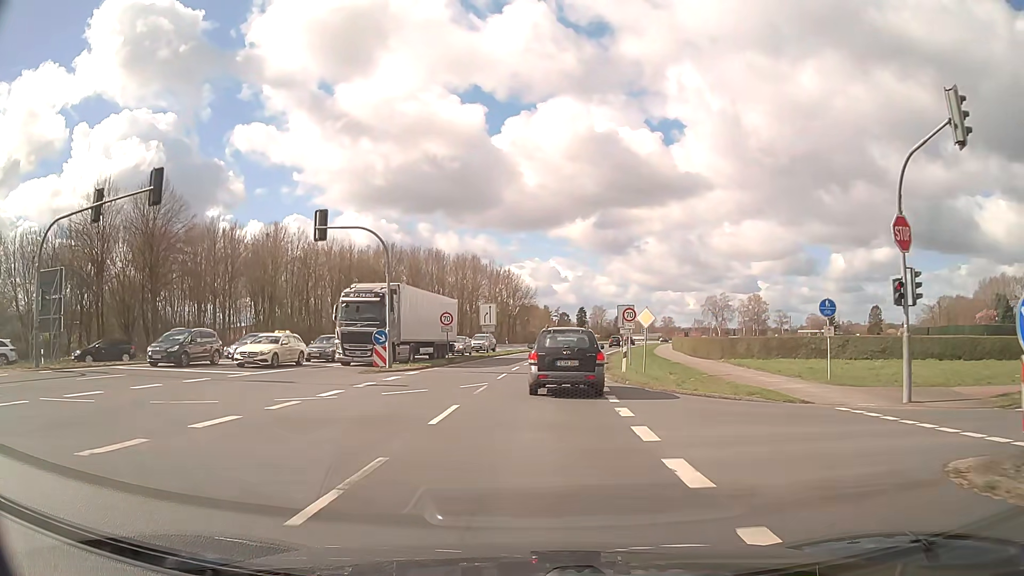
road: primary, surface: asphalt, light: Day
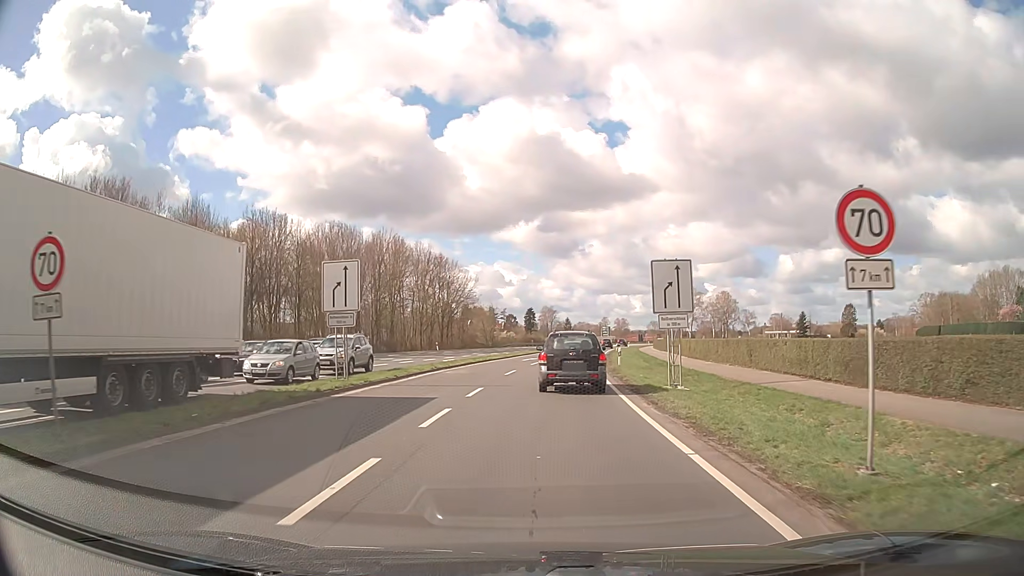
(+1.3, +29.8) m; +5°
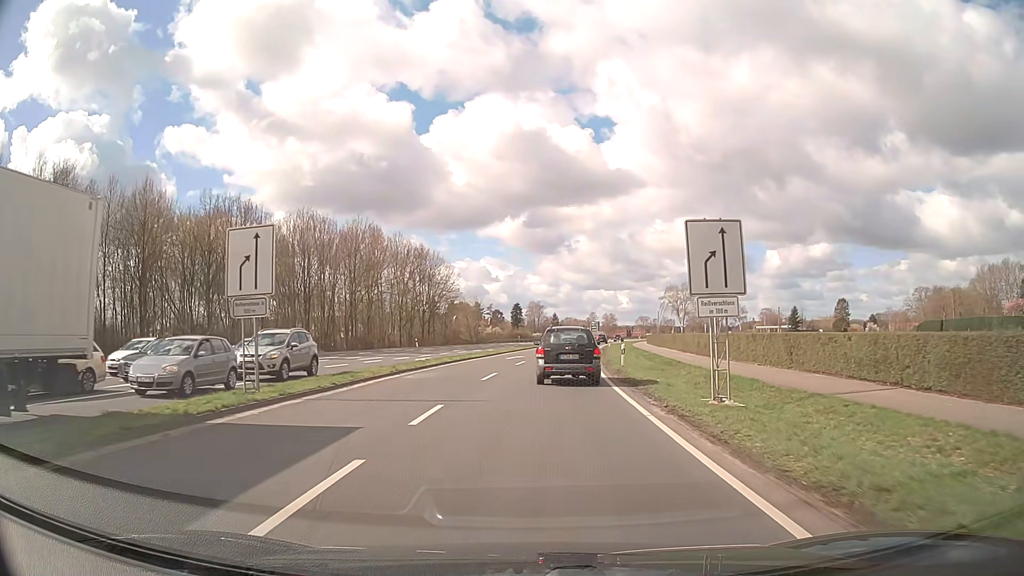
(+0.1, +6.4) m; +1°
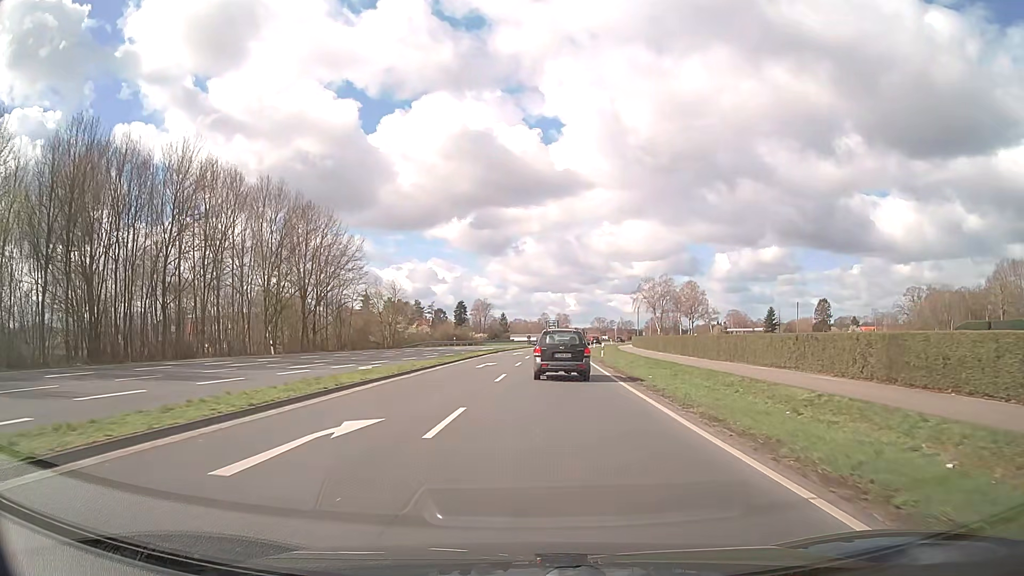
(+0.9, +36.4) m; +4°
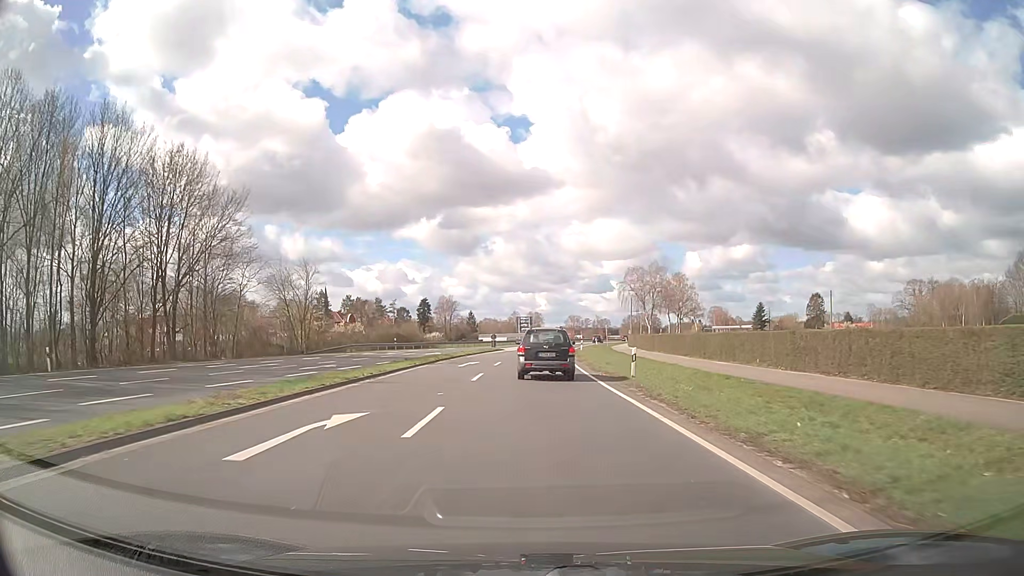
(+0.7, +24.0) m; +3°
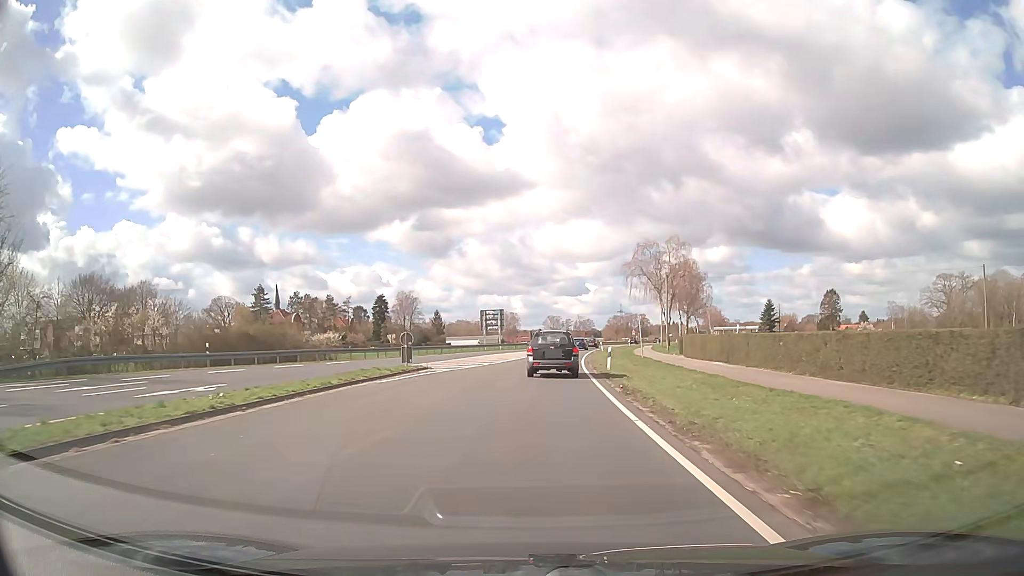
(+0.7, +39.6) m; +2°
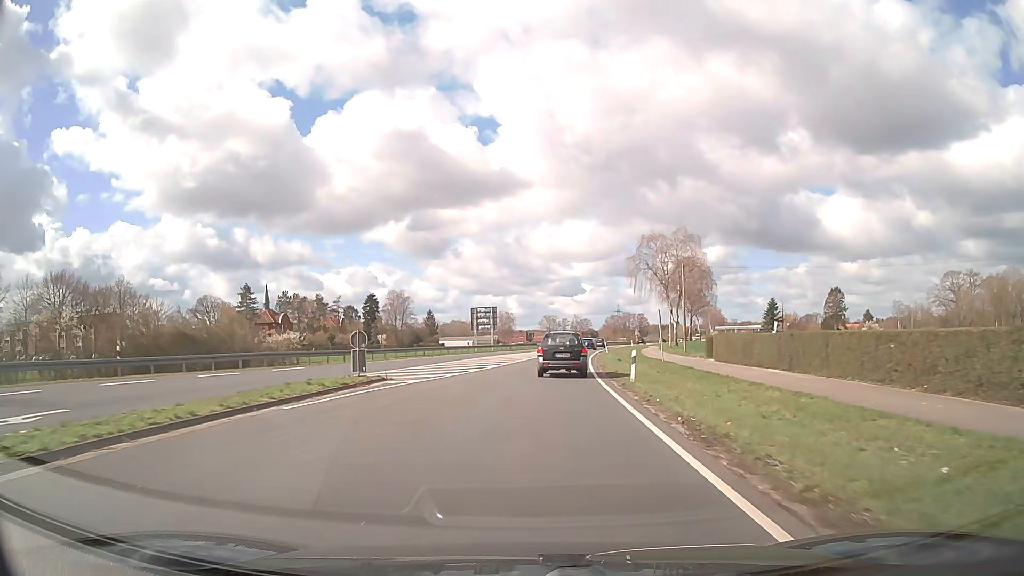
(0.0, +8.1) m; 0°
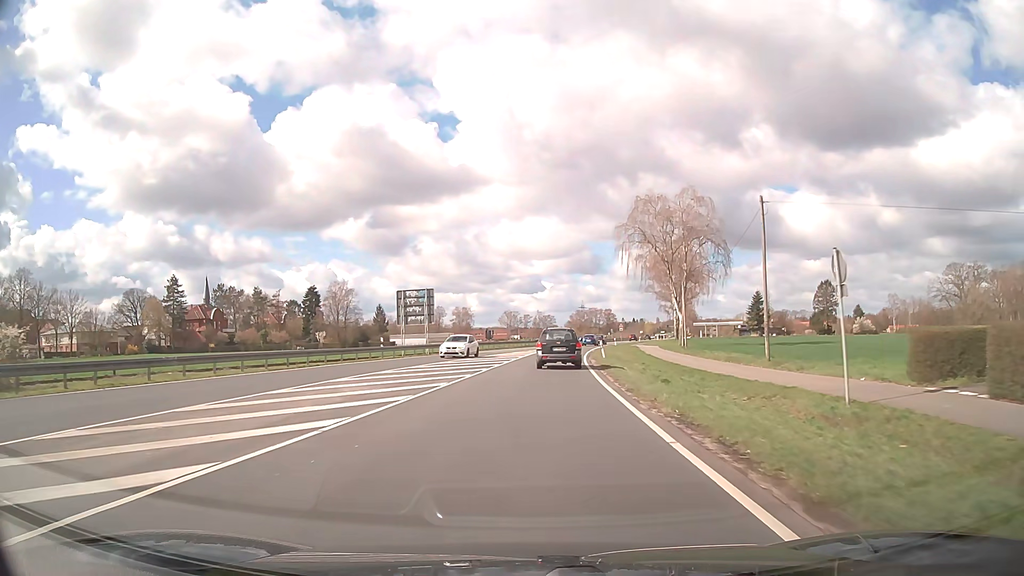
(+0.6, +24.5) m; +3°
(0, +10) (0, +20) (+1, +30) (+2, +40) (+2, +50) (+3, +60) (+5, +70) (+6, +80) (+8, +90) (+10, +99) m
